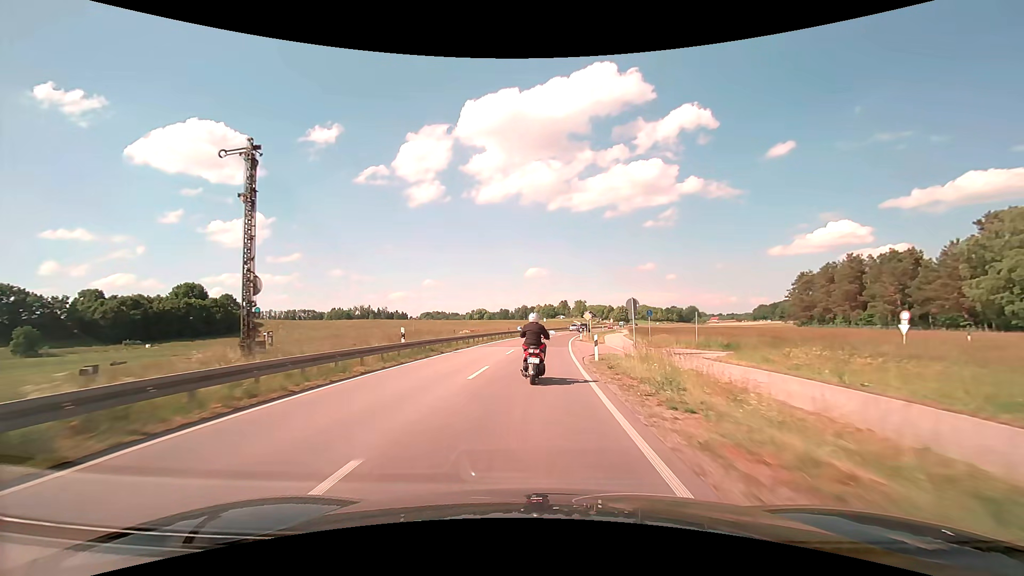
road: secondary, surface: asphalt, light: Day
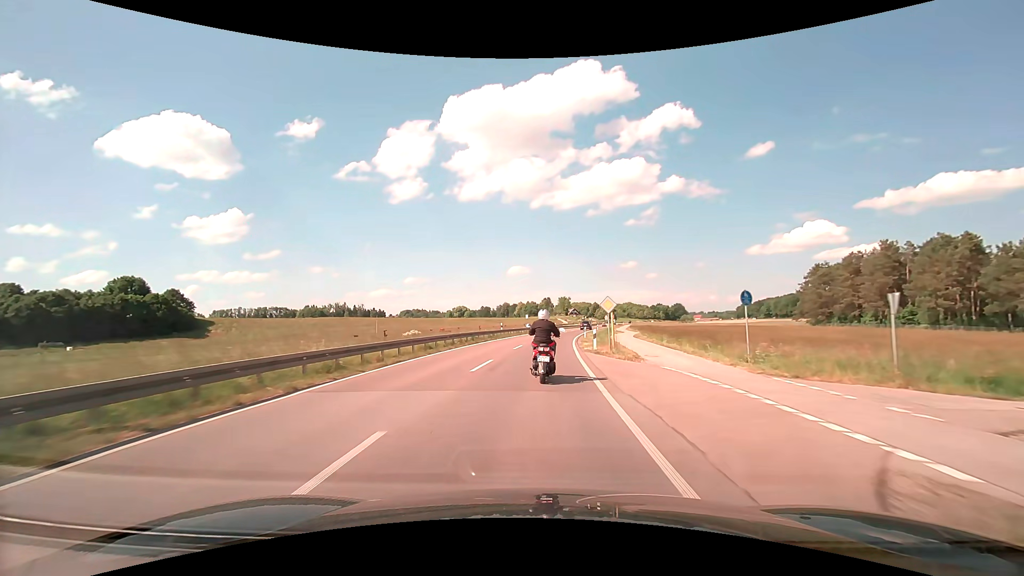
(+0.3, +21.9) m; +2°
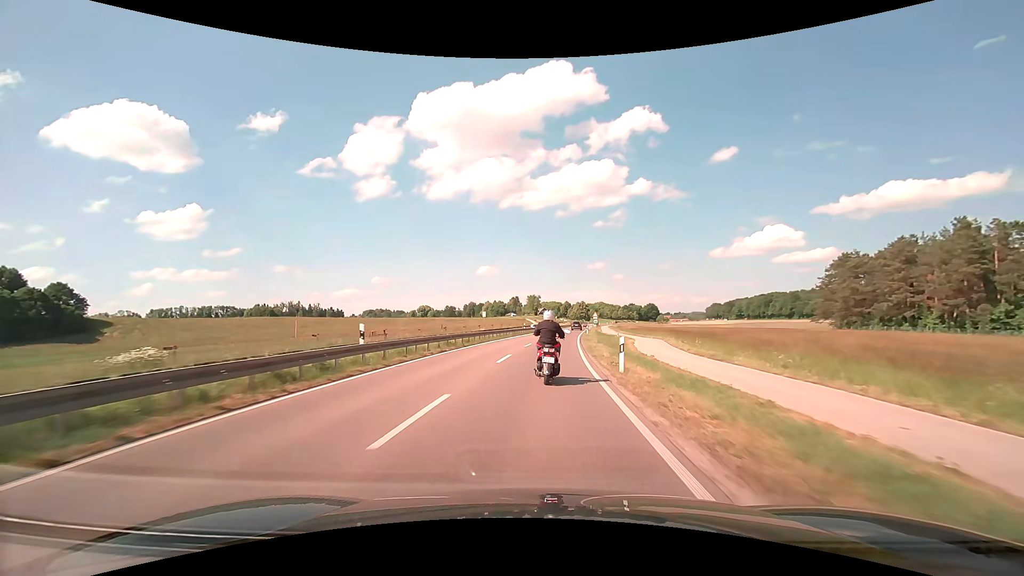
(+0.9, +32.2) m; +4°
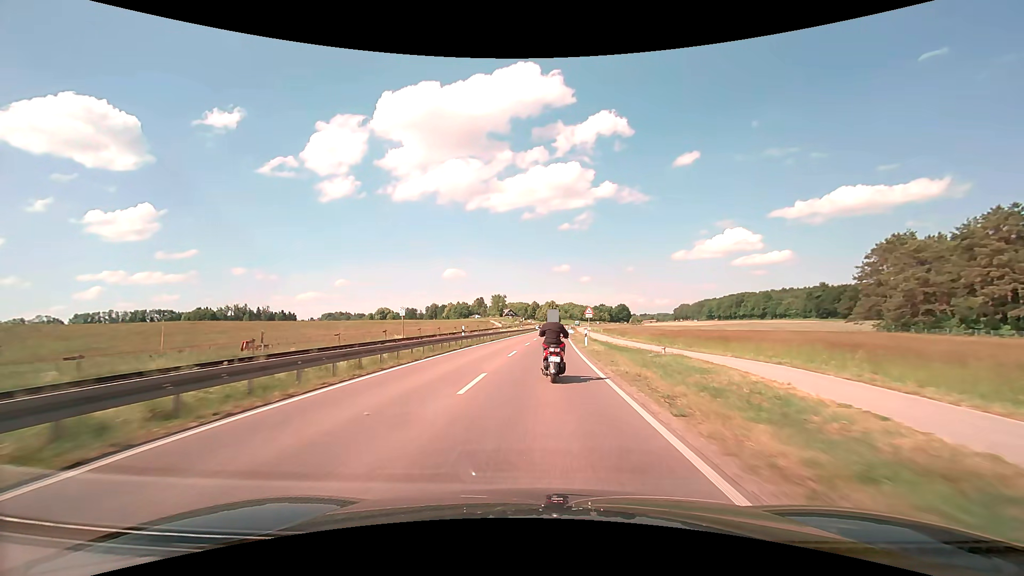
(+1.0, +31.9) m; +4°
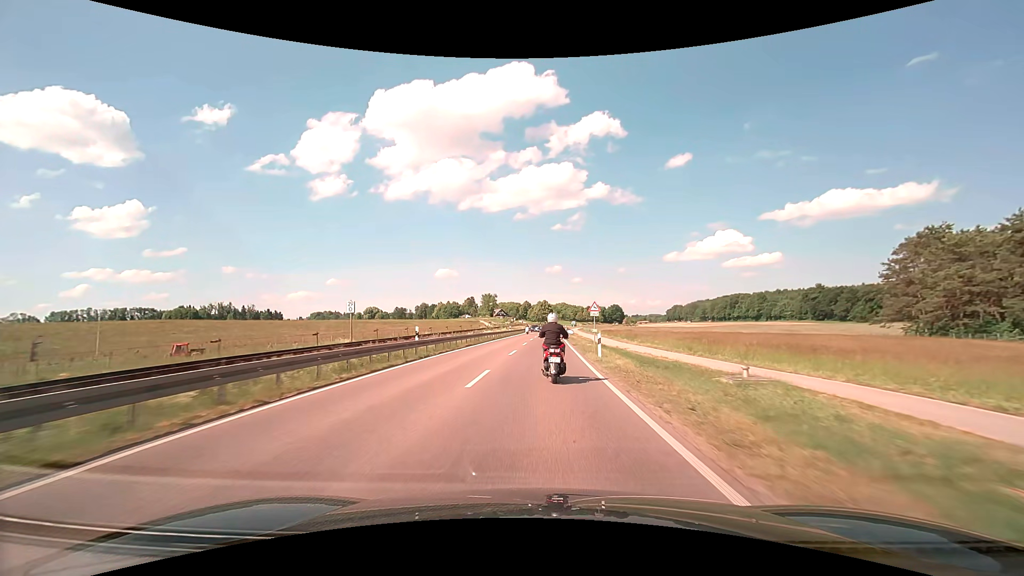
(+0.1, +10.8) m; +1°
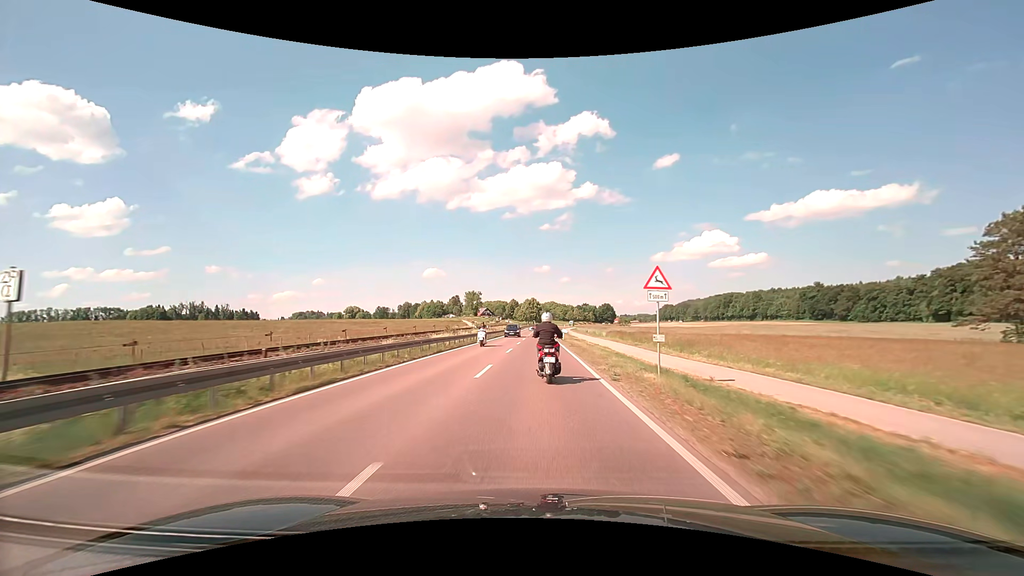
(+0.3, +22.1) m; +1°
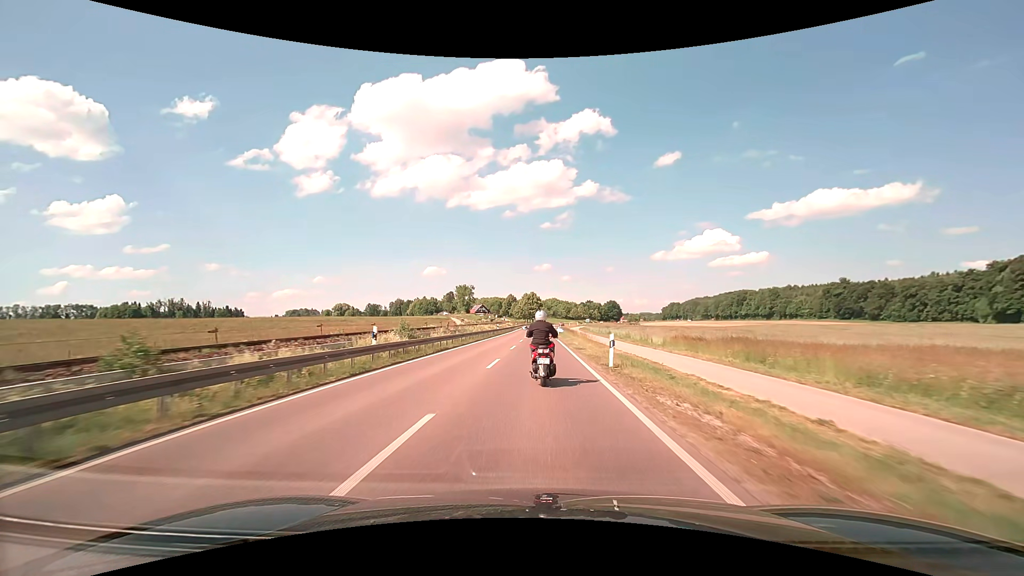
(+0.2, +33.4) m; 0°
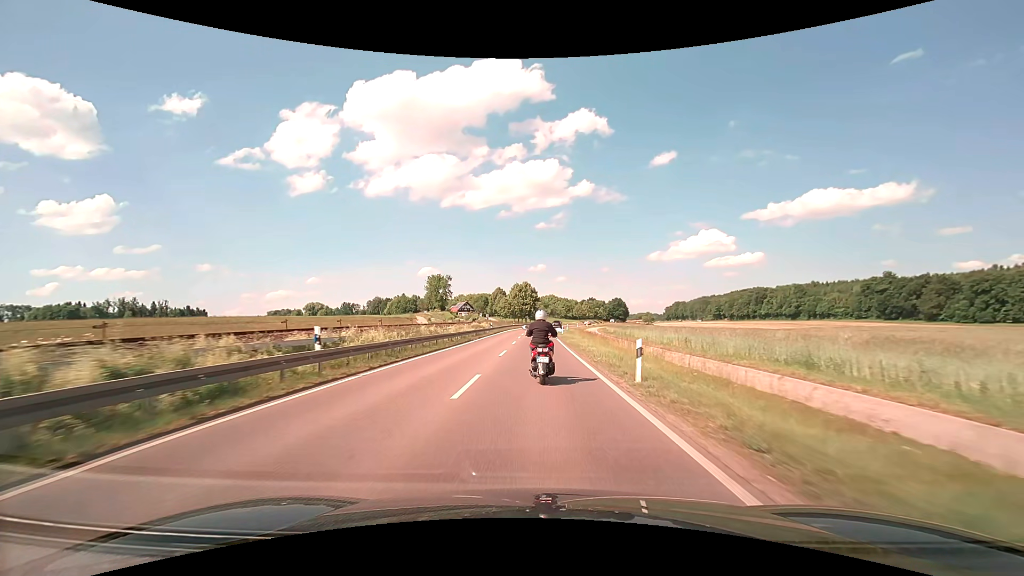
(+0.2, +54.2) m; +1°
(0, +10) (0, +20) (0, +30) (0, +40) (0, +50) (+1, +60) (+1, +70) (+1, +80) (+2, +90) (+3, +100) m
